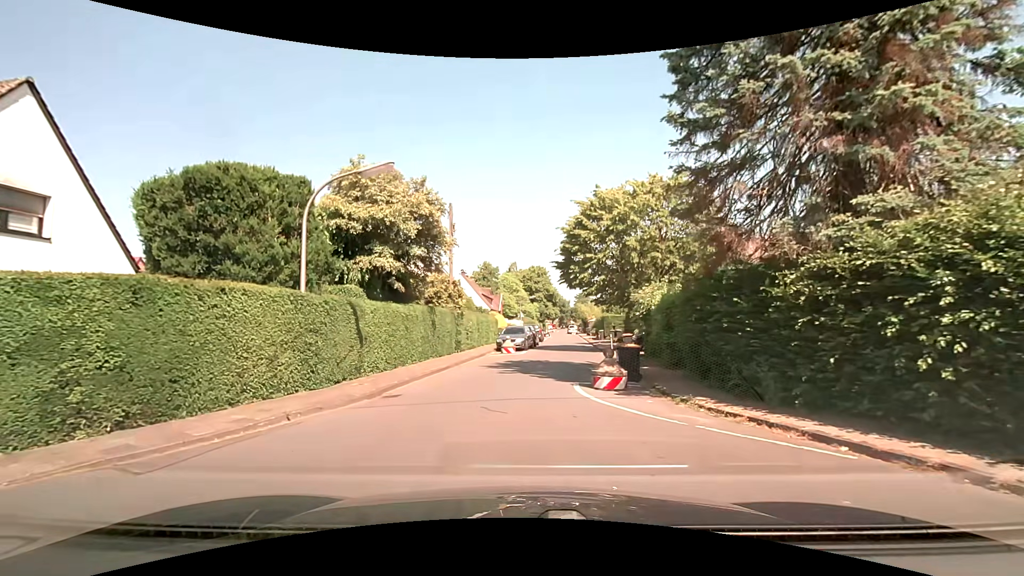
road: residential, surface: asphalt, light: Day
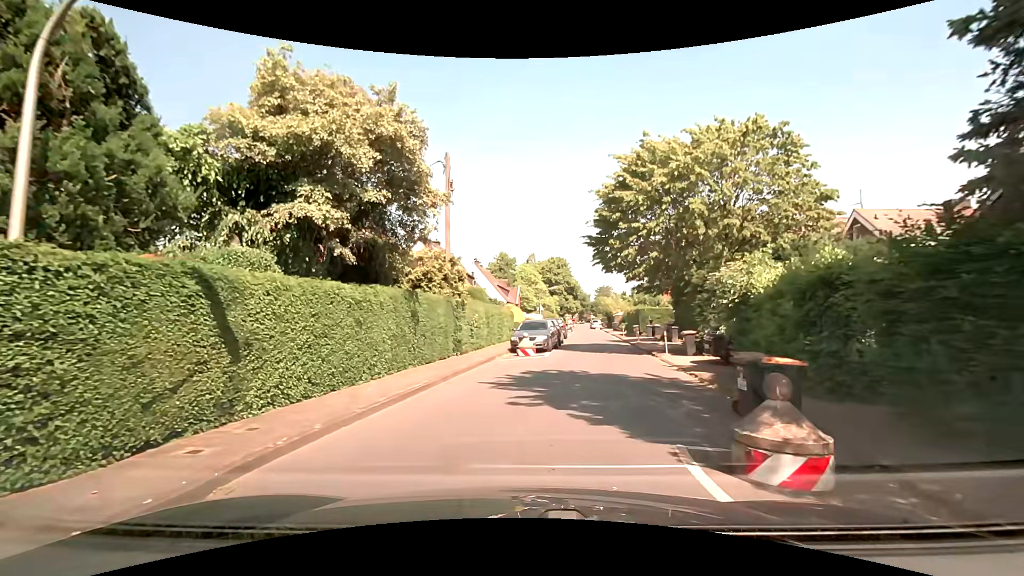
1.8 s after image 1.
(-0.2, +6.8) m; -4°
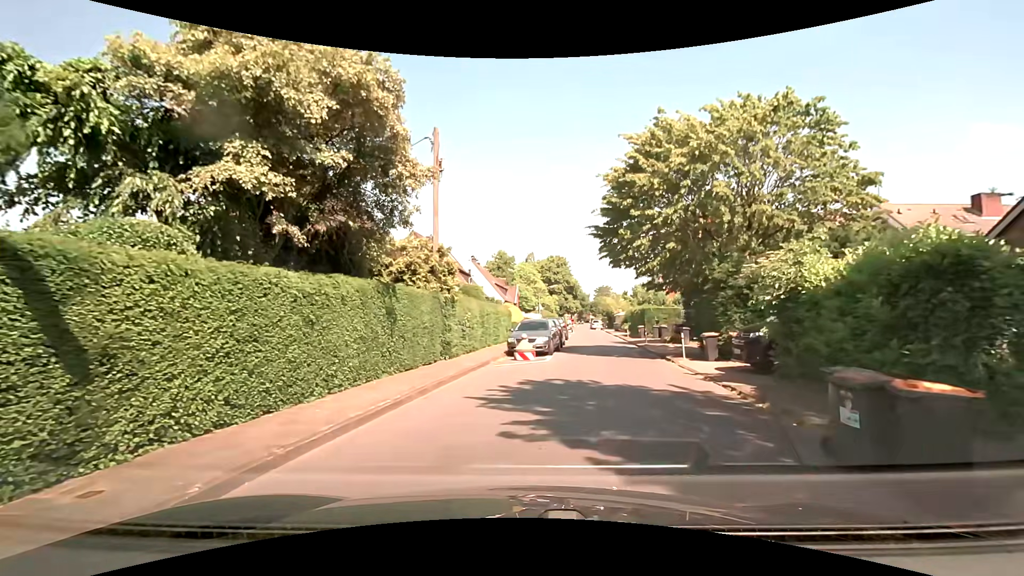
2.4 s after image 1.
(0.0, +2.3) m; +1°
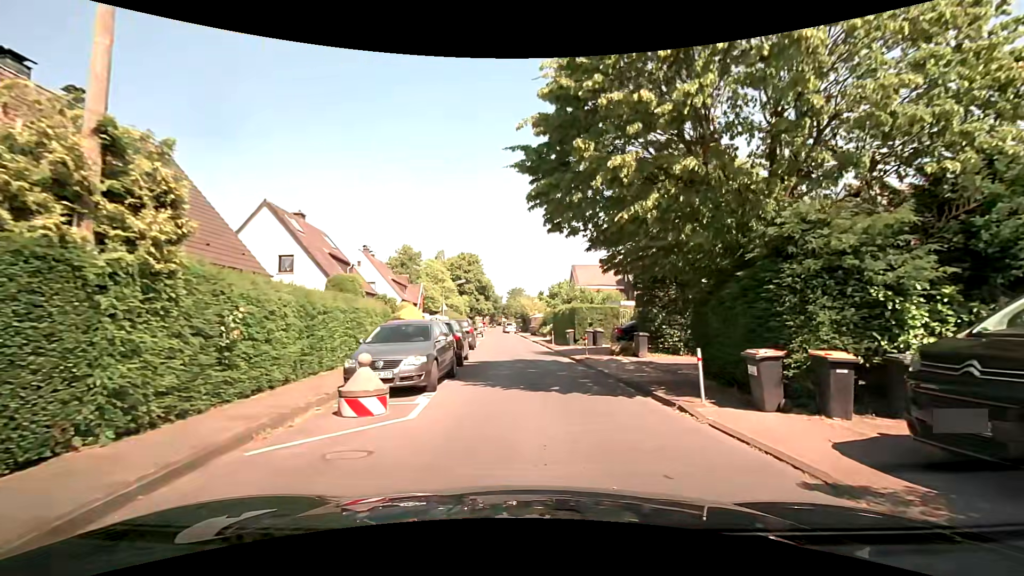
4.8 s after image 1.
(+0.7, +9.8) m; +11°
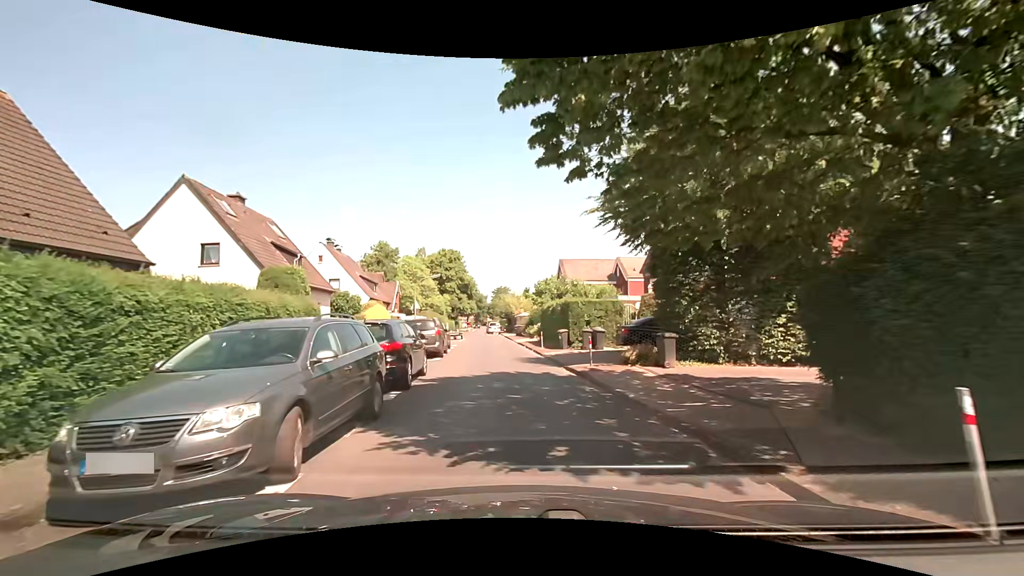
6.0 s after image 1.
(+0.1, +5.5) m; +1°
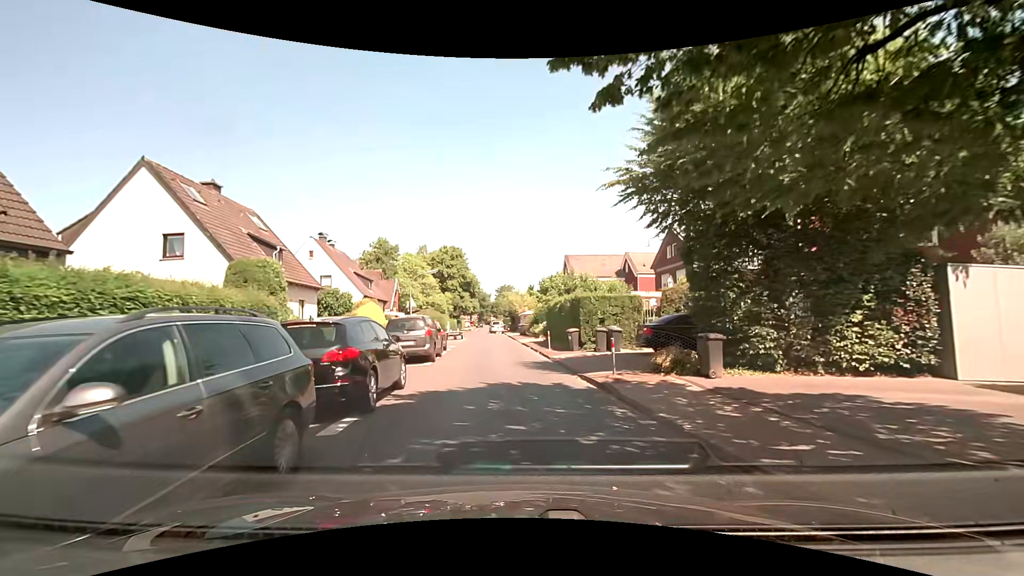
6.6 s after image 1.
(0.0, +2.9) m; -1°
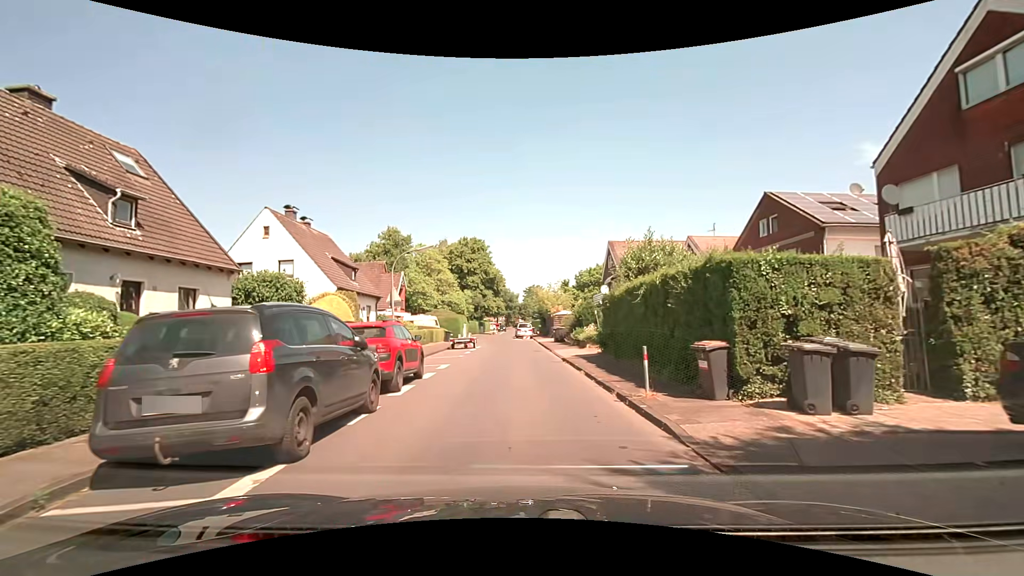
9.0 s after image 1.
(-0.5, +12.6) m; -4°
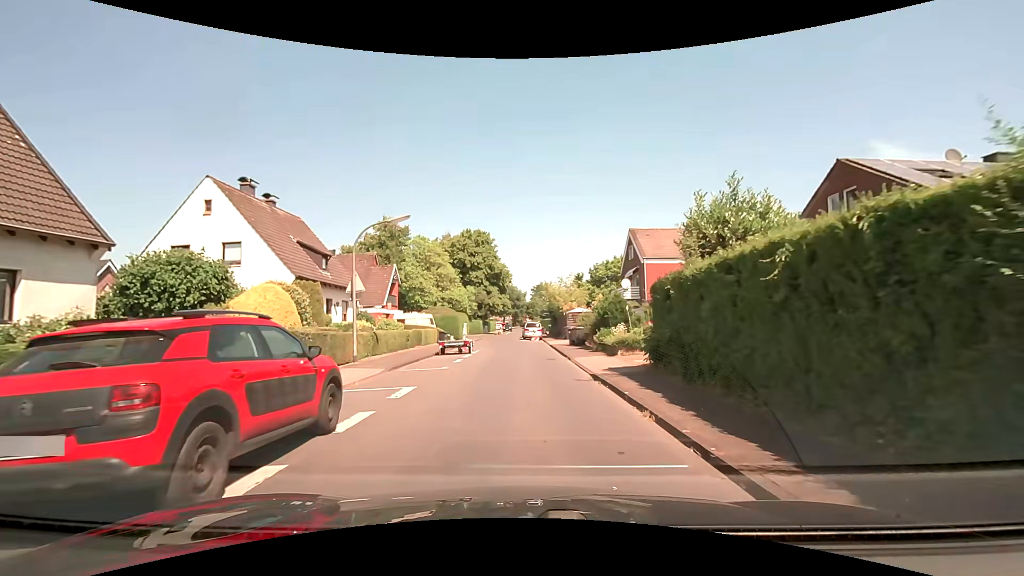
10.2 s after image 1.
(+0.1, +6.7) m; 0°
(0, +10) (0, +20) (-1, +30) (-2, +40) (-3, +50) (-2, +60) (-1, +70) (-1, +80) (-1, +90) (-1, +100) m
